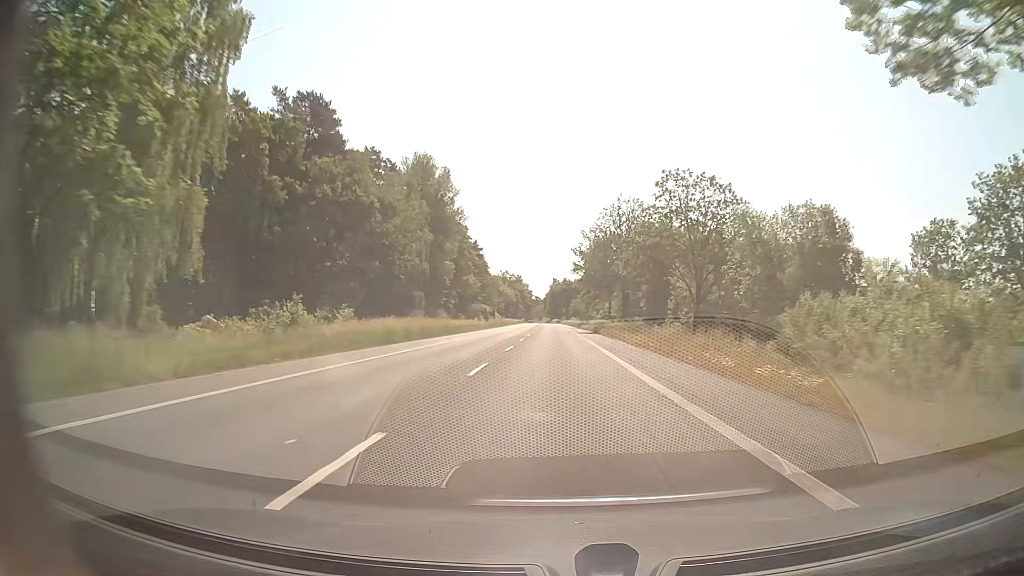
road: secondary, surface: asphalt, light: Day
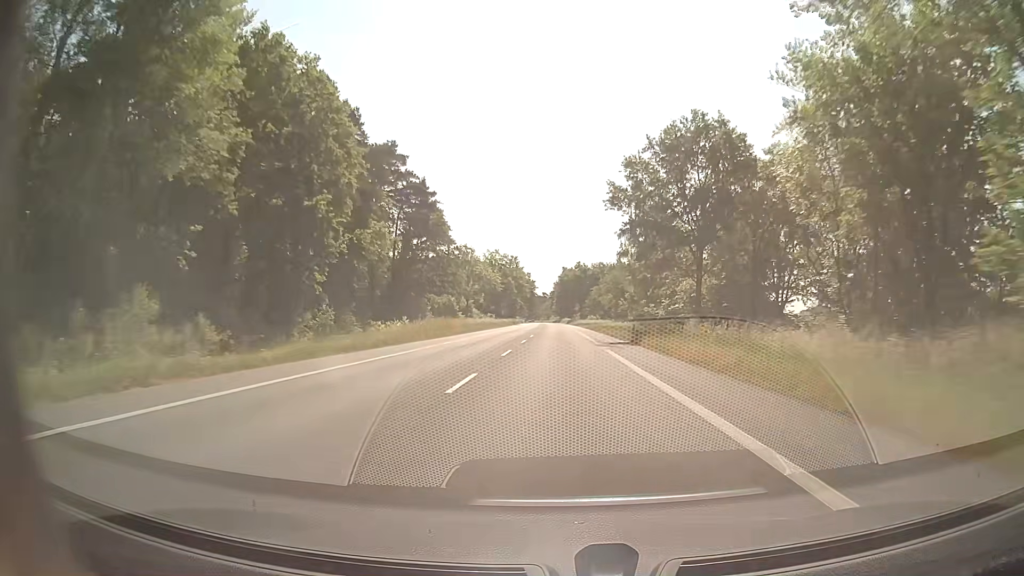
(-0.2, +63.5) m; -1°
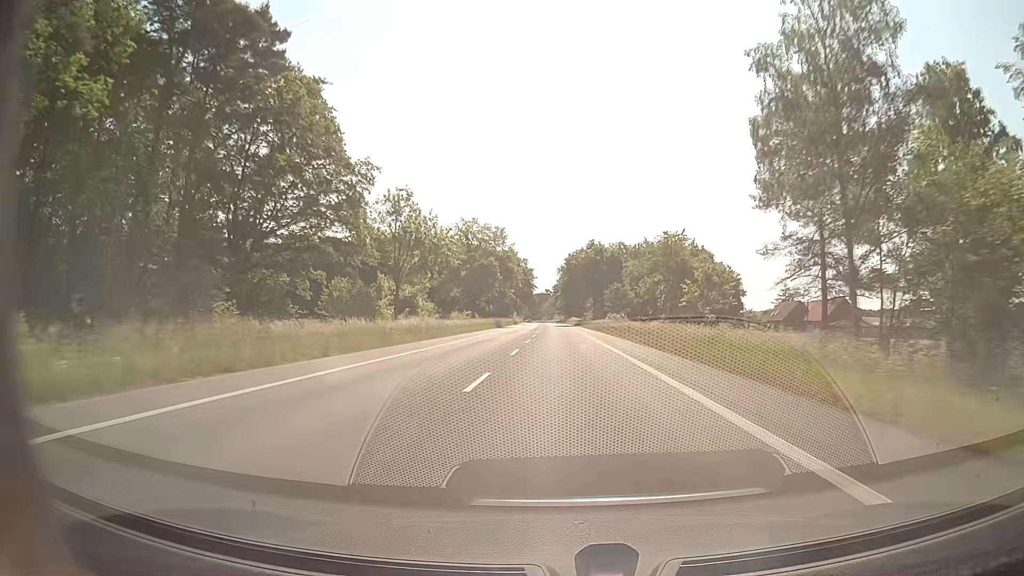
(-0.1, +47.6) m; 0°
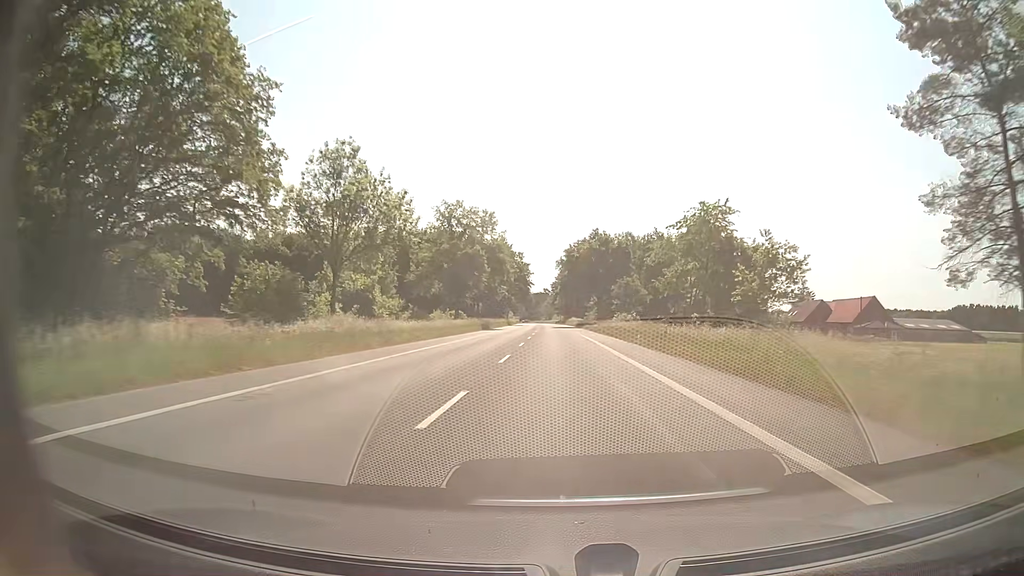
(0.0, +15.9) m; 0°
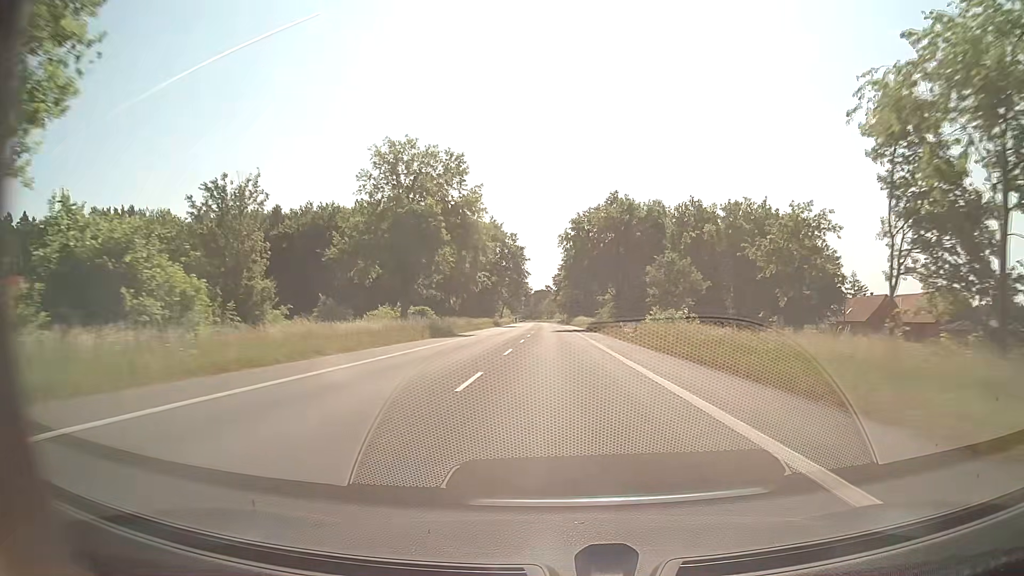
(+0.1, +31.7) m; 0°
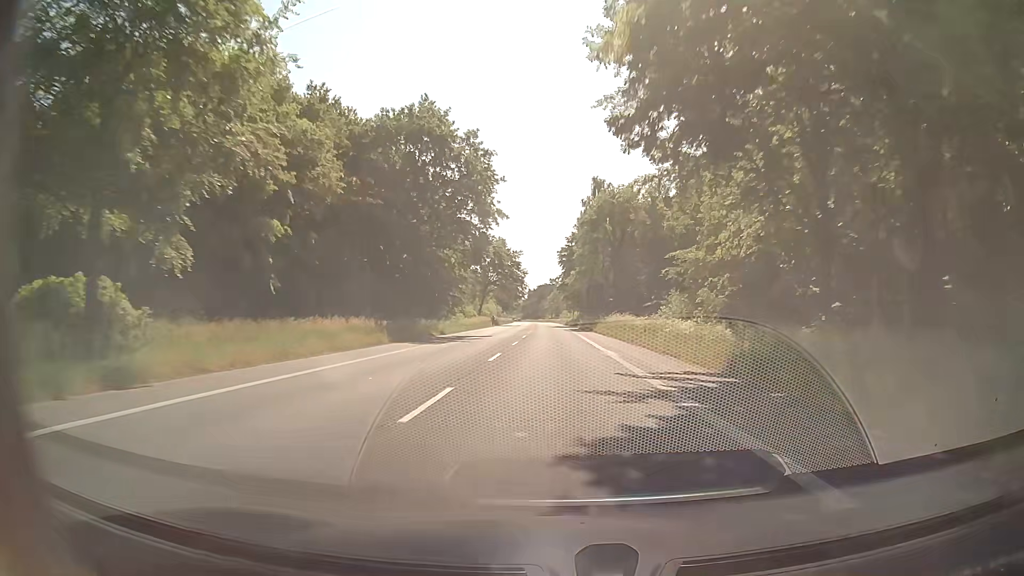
(-0.3, +63.5) m; 0°
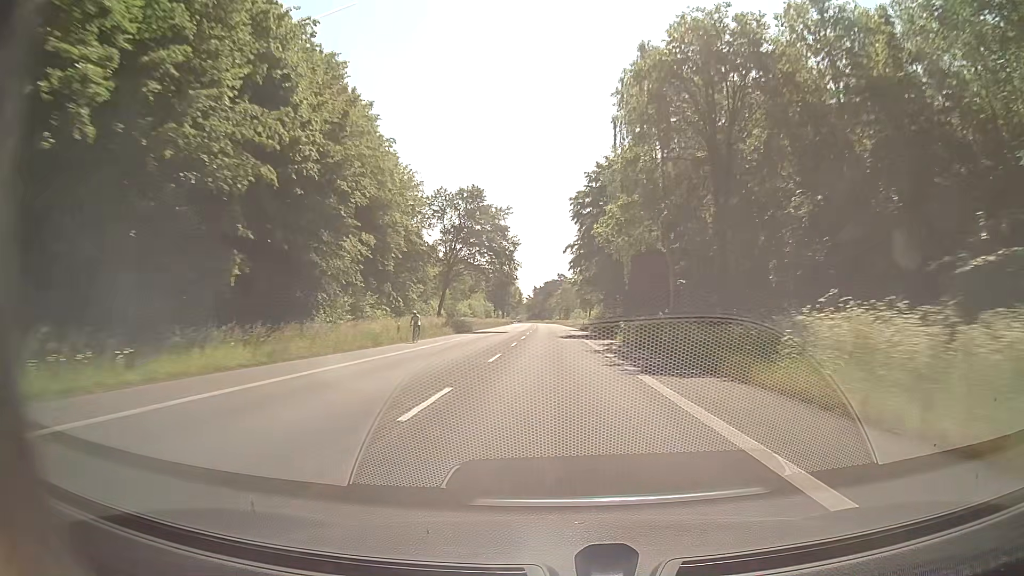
(-0.4, +47.6) m; -1°
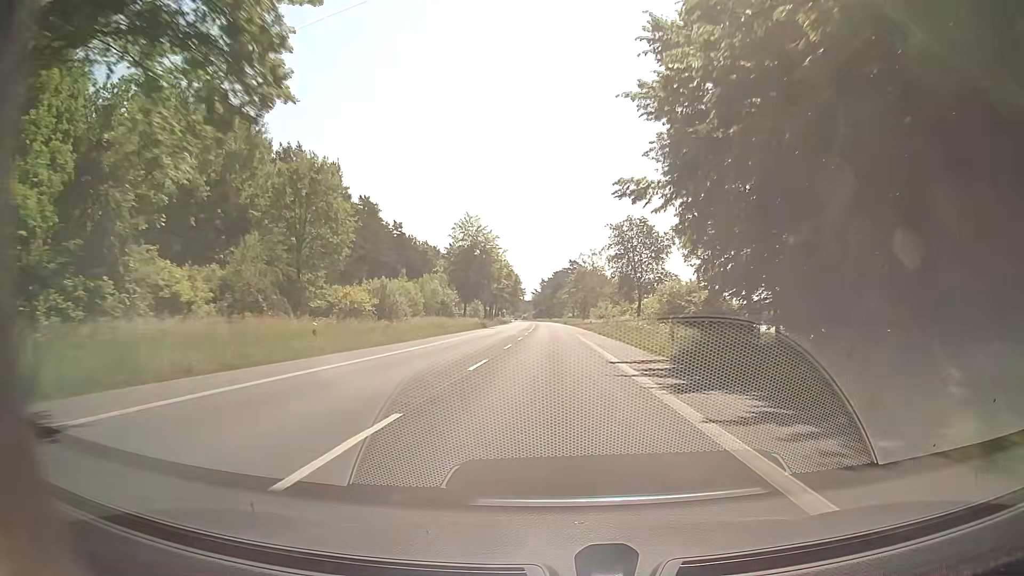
(-0.3, +63.4) m; 0°
(0, +10) (0, +20) (0, +30) (0, +40) (-1, +50) (-1, +60) (-1, +70) (-1, +80) (-2, +90) (-2, +100) m
